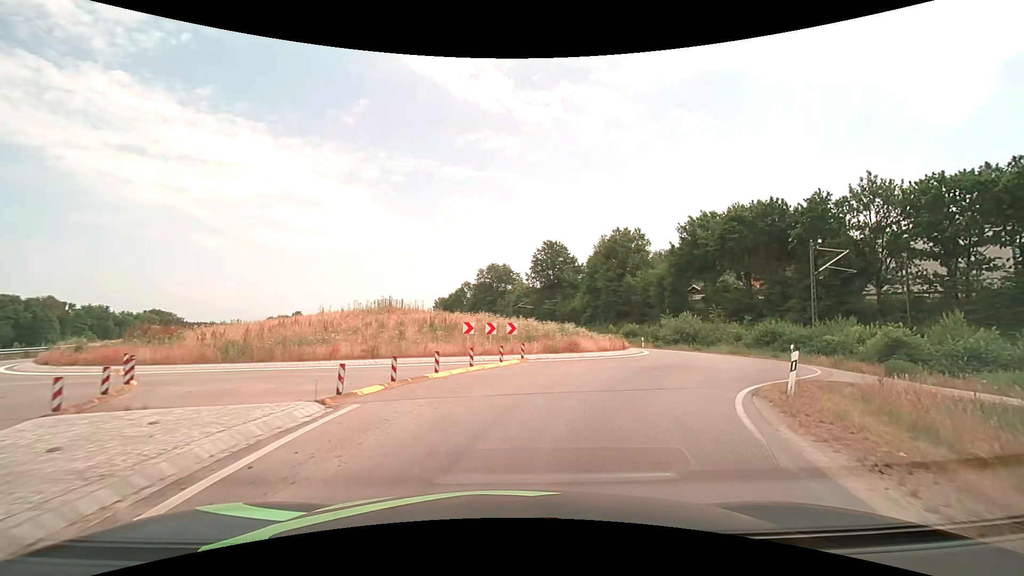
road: primary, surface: asphalt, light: Day
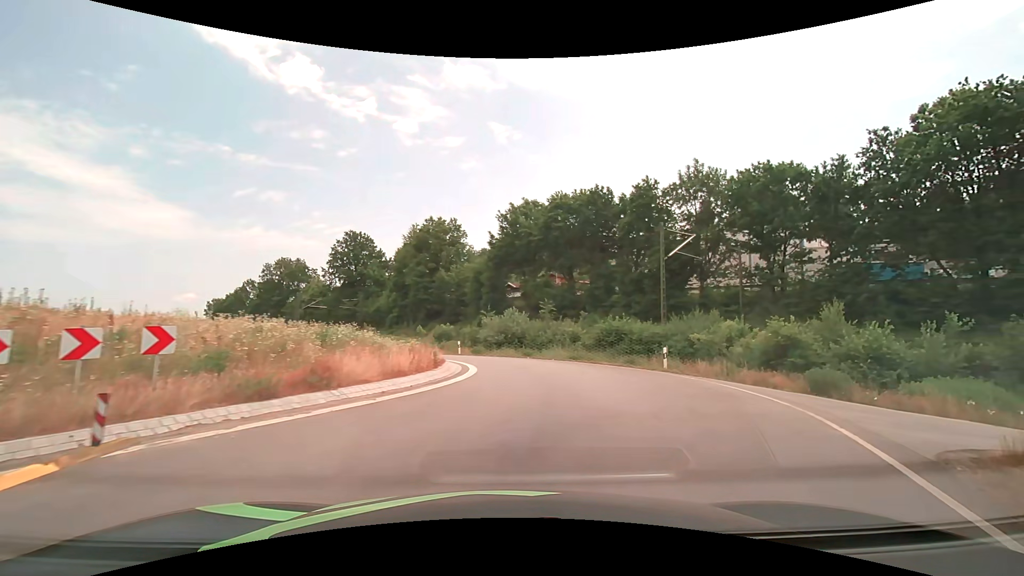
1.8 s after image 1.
(+2.1, +12.1) m; +21°
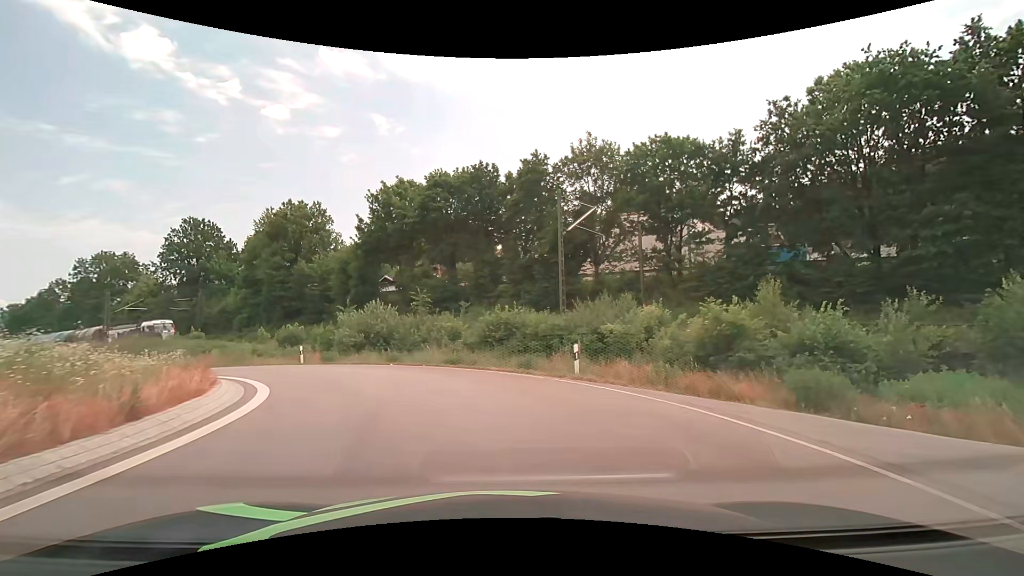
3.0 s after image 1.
(+1.0, +7.2) m; +14°
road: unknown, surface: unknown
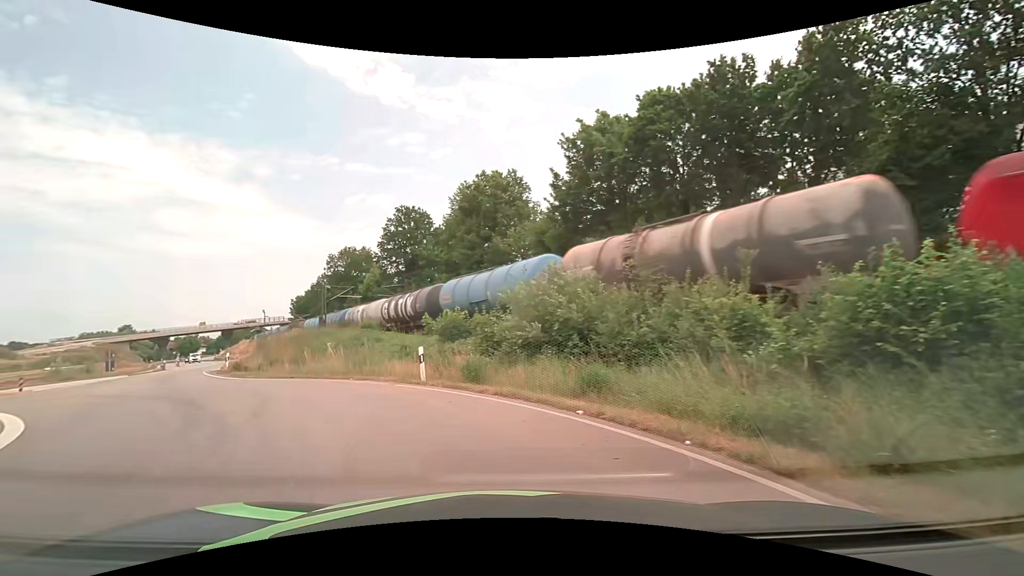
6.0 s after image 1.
(-2.0, +16.1) m; -23°
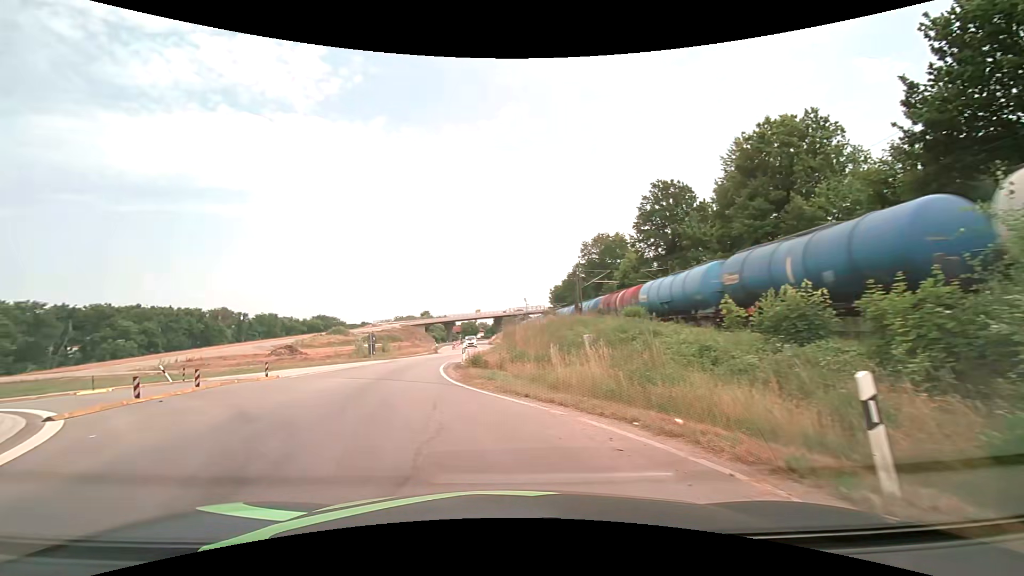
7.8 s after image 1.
(-2.3, +9.4) m; -29°
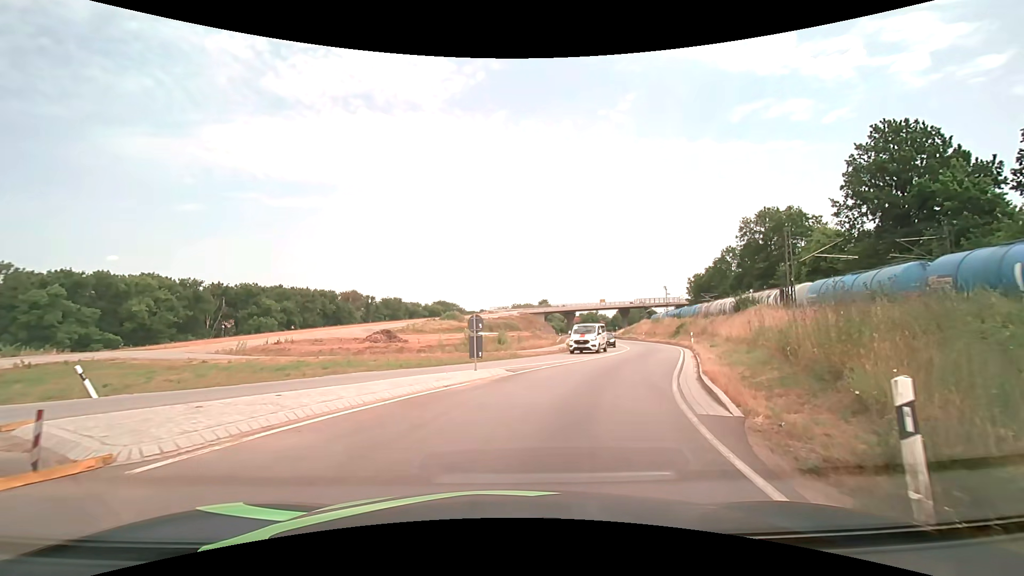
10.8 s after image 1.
(-3.8, +16.3) m; -16°
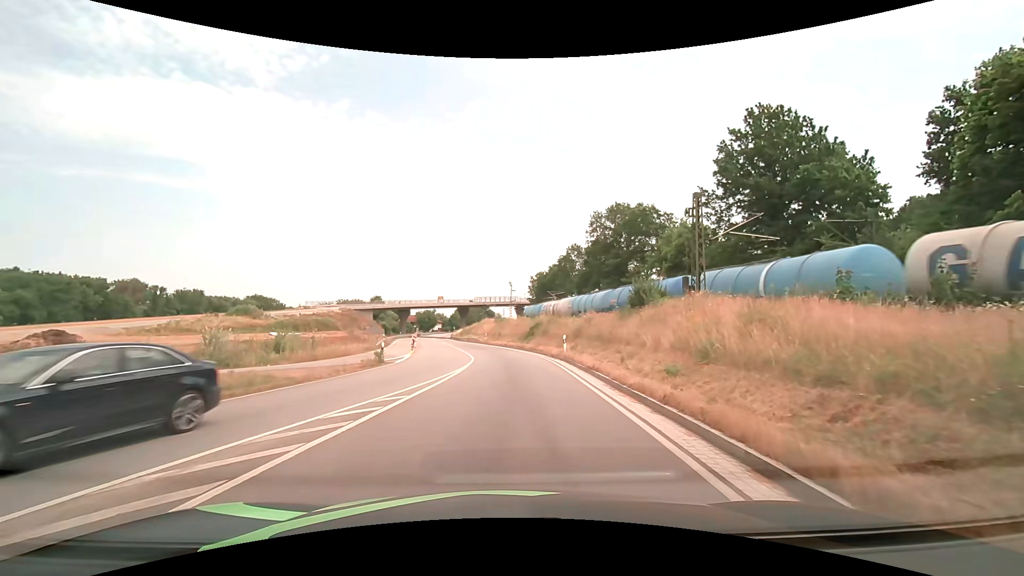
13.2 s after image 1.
(+3.0, +15.4) m; +19°
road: primary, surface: asphalt
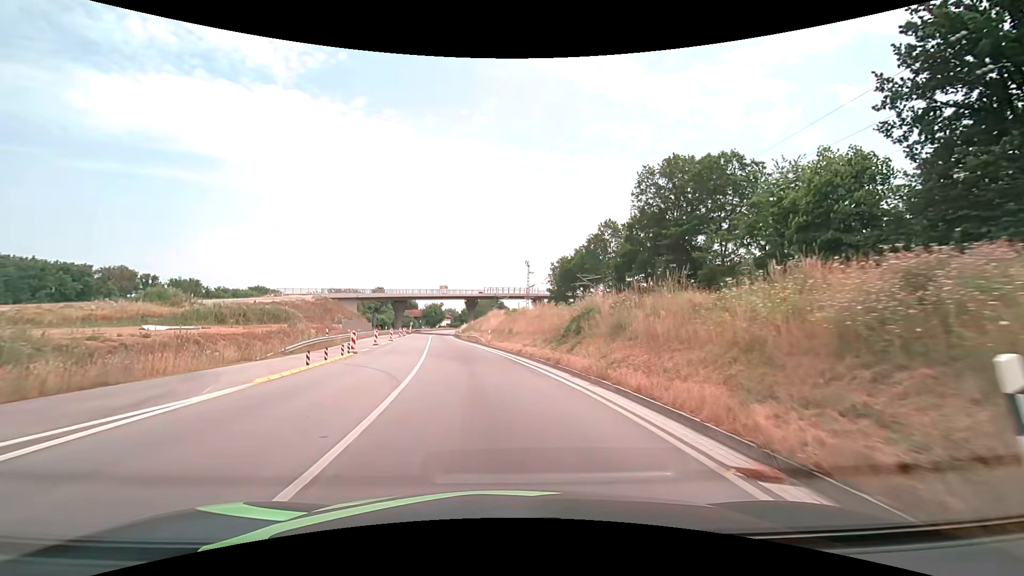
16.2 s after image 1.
(+0.4, +24.7) m; -1°
(0, +10) (-1, +20) (-2, +30) (-4, +40) (-5, +50) (-7, +60) (-8, +69) (-10, +79) (-11, +89) (-13, +99) m
